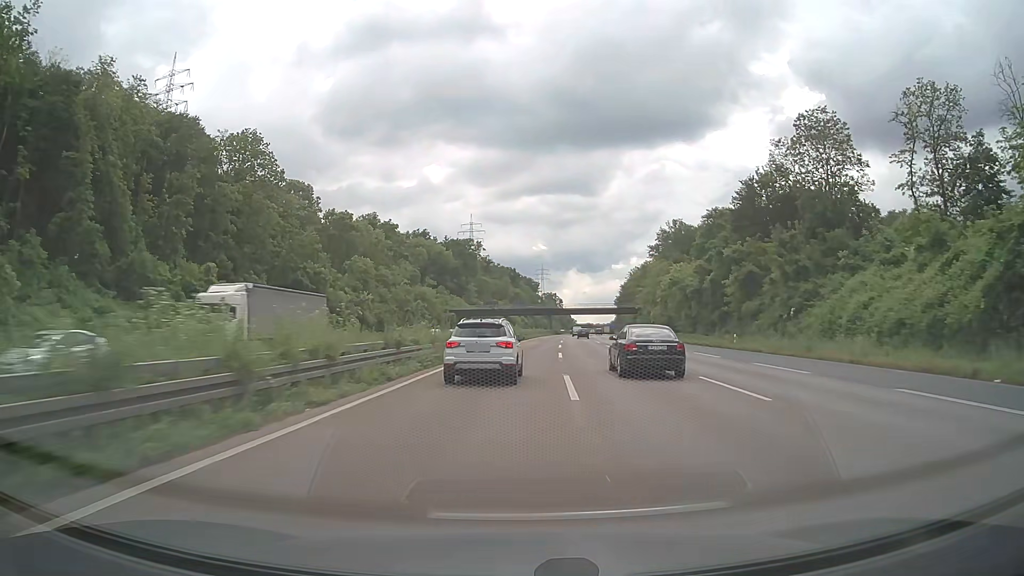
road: motorway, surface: asphalt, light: Day
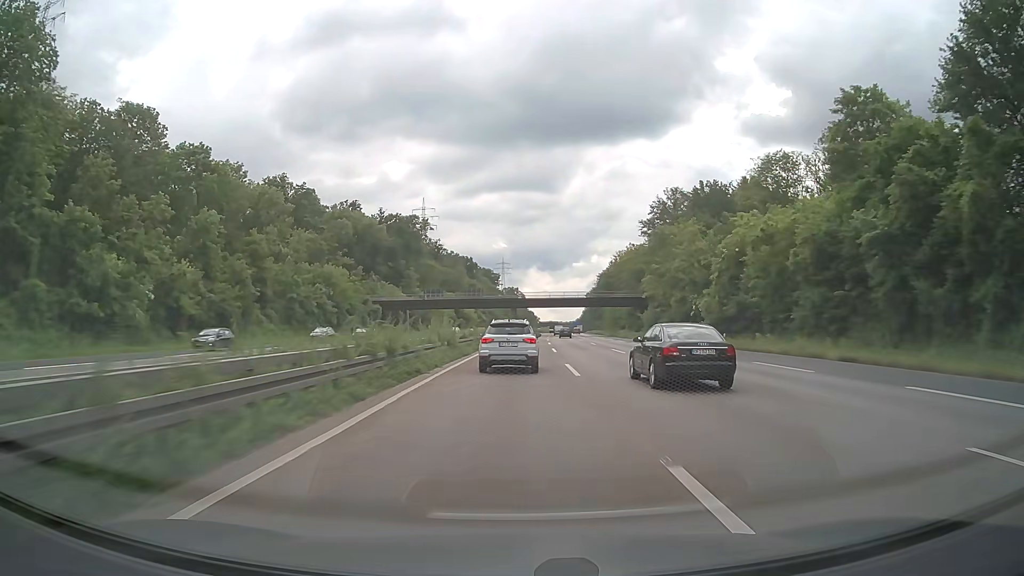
(+1.6, +48.5) m; +3°
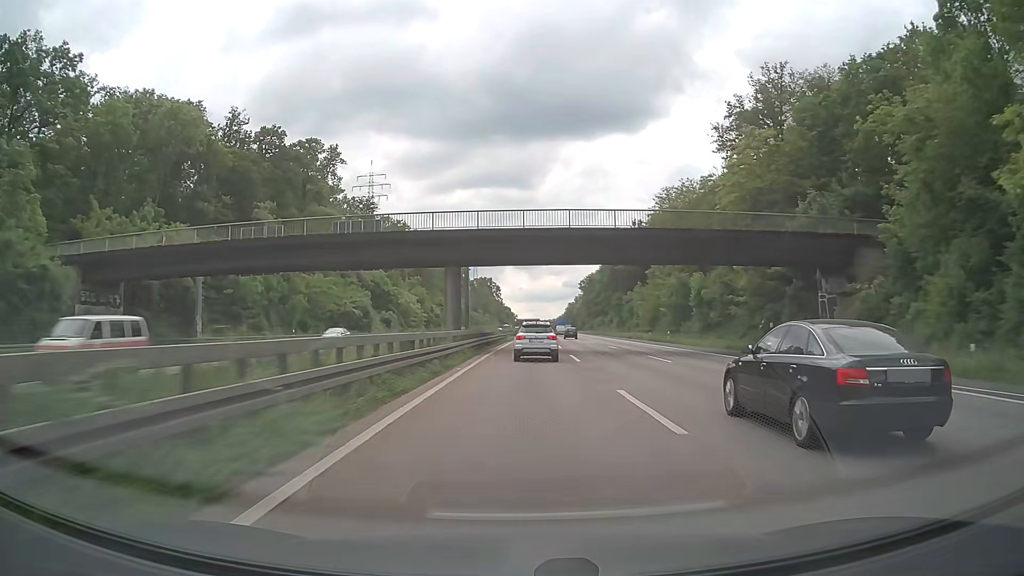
(+1.6, +82.6) m; +2°
(0, +10) (0, +20) (0, +30) (+1, +40) (+1, +50) (+1, +60) (+1, +70) (+2, +80) (+2, +90) (+3, +100) m
